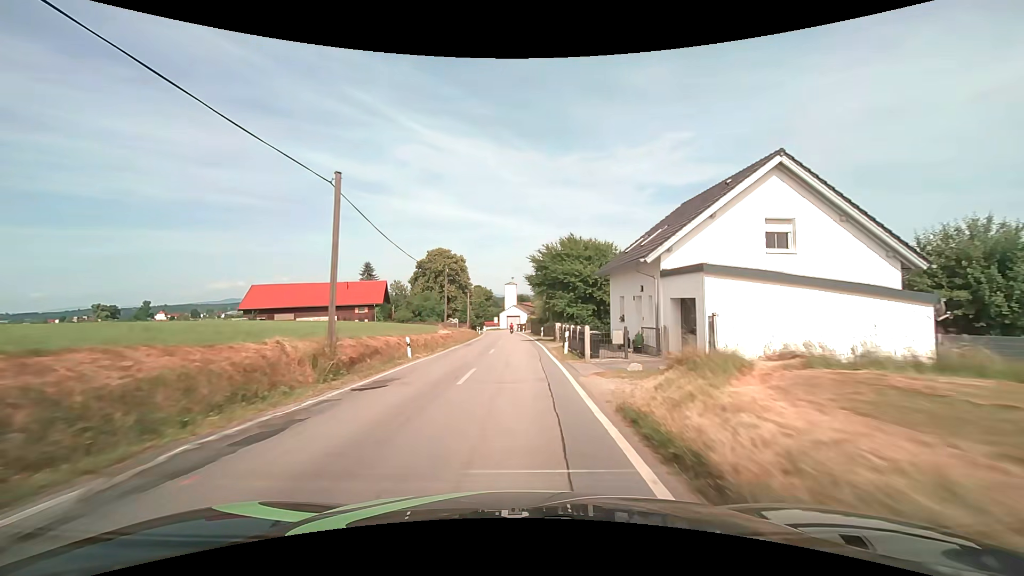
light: Day
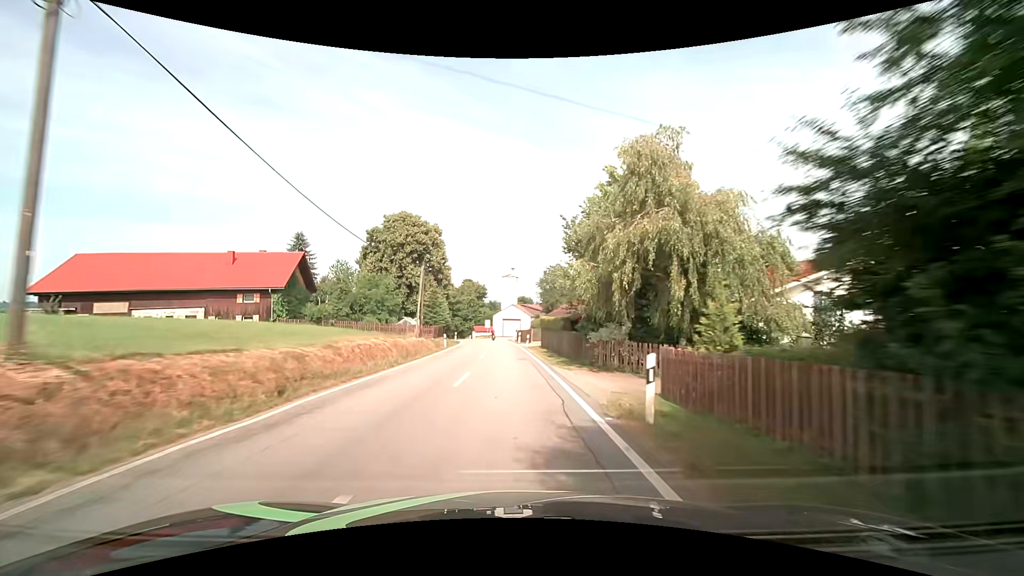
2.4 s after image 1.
(-0.1, +36.1) m; -1°
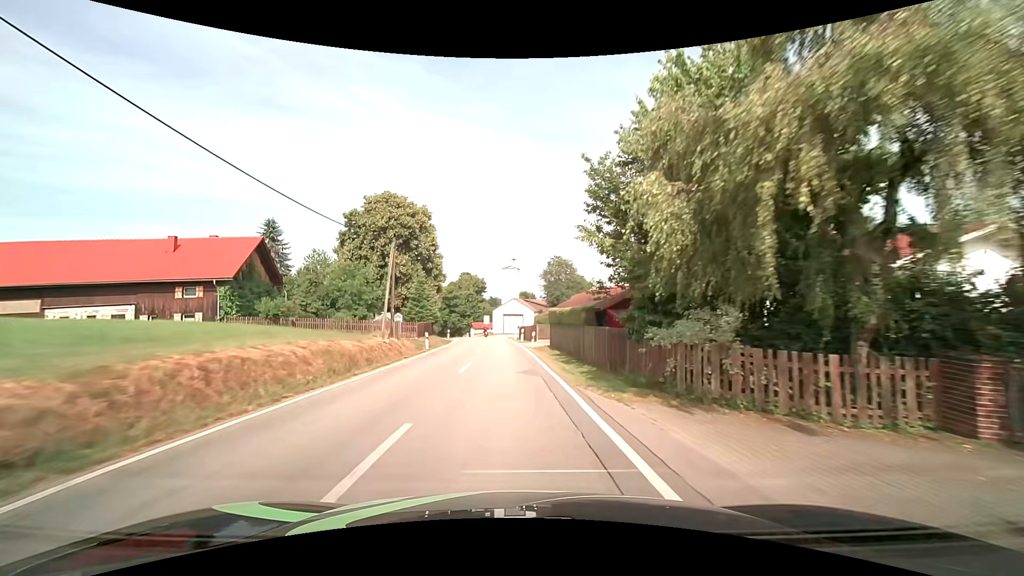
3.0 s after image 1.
(+0.1, +9.2) m; 0°
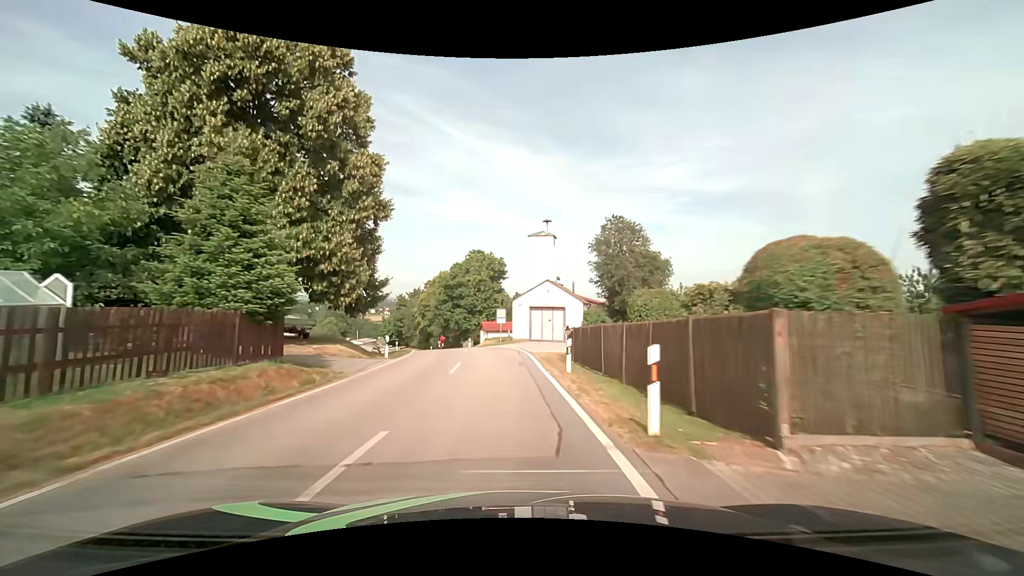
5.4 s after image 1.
(-0.7, +36.8) m; -3°
(0, +10) (-1, +20) (-2, +30) (-3, +40) (-6, +49) (-9, +59) (-12, +68) (-15, +78) (-19, +87) (-22, +97) m
